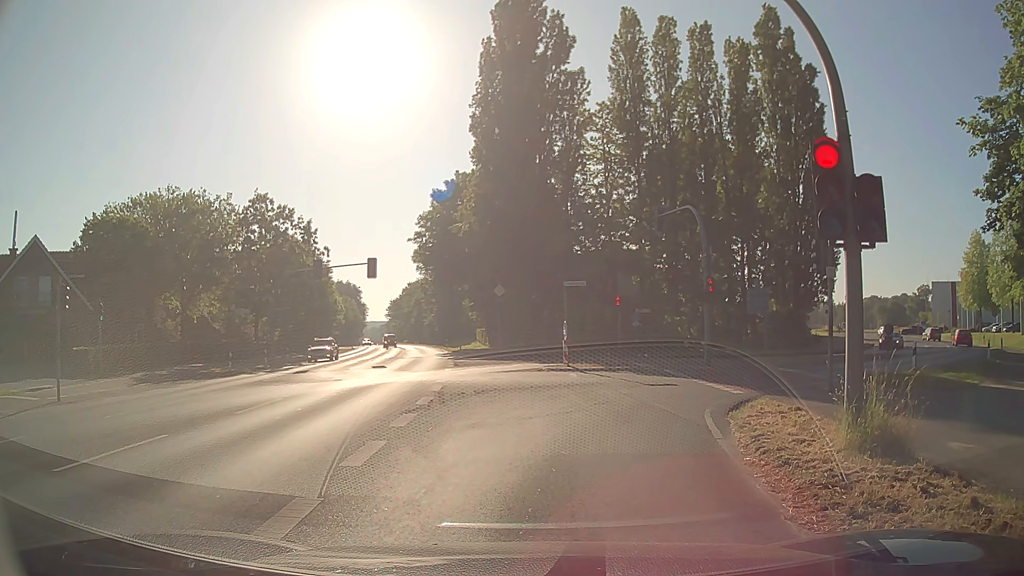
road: secondary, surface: asphalt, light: Day
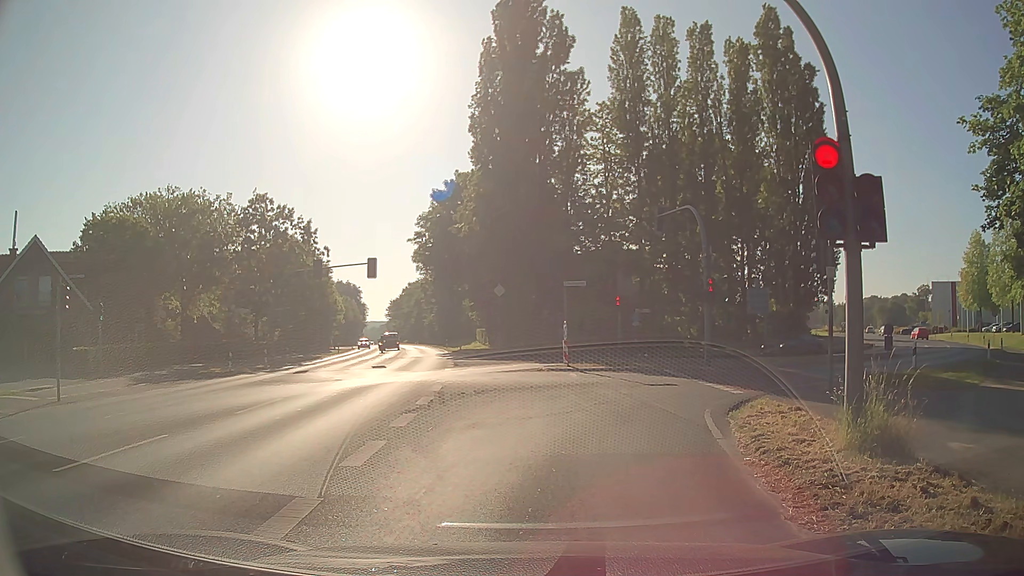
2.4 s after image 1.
(0.0, 0.0) m; 0°
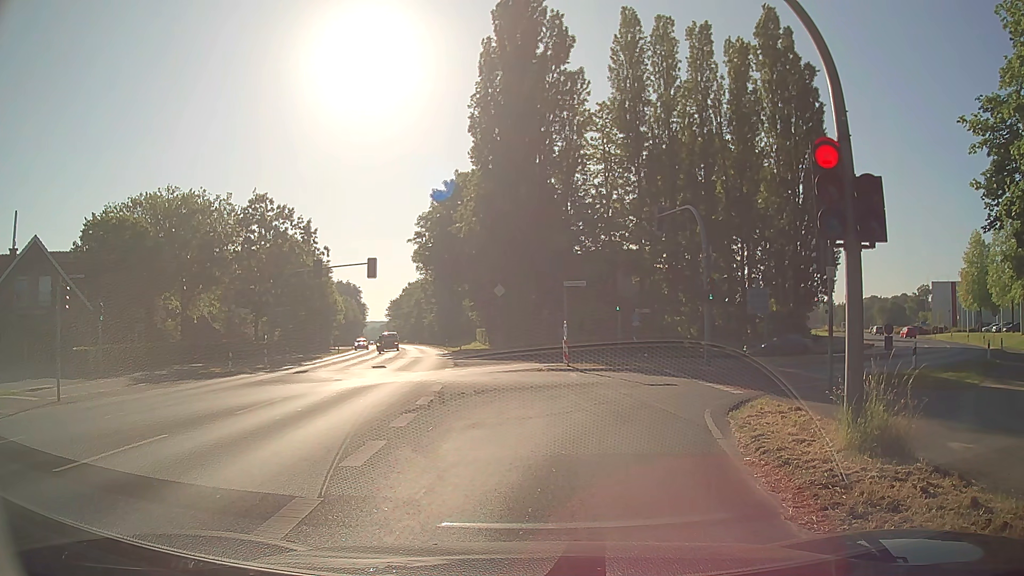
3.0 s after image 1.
(0.0, 0.0) m; 0°
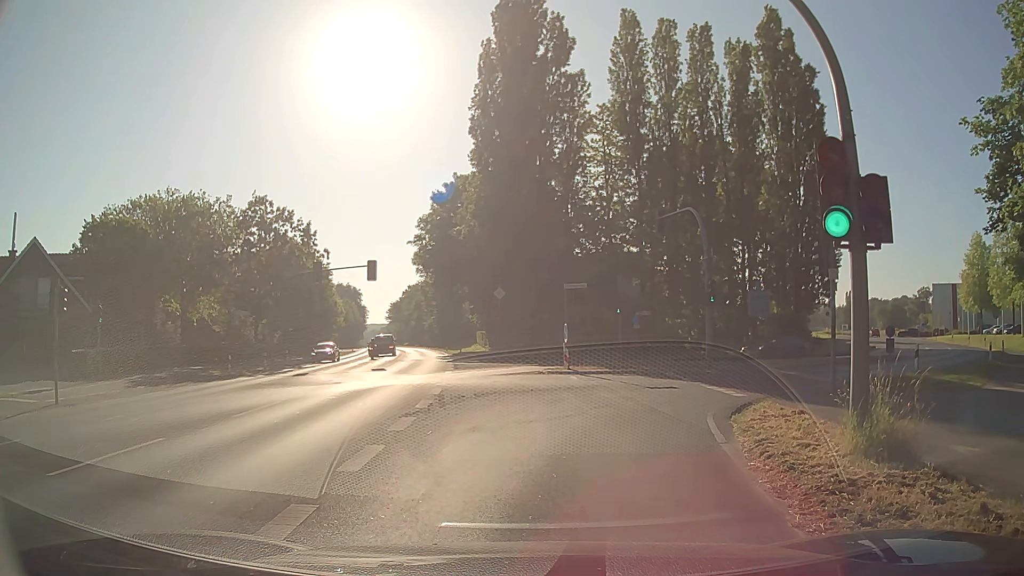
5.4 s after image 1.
(0.0, +0.1) m; 0°
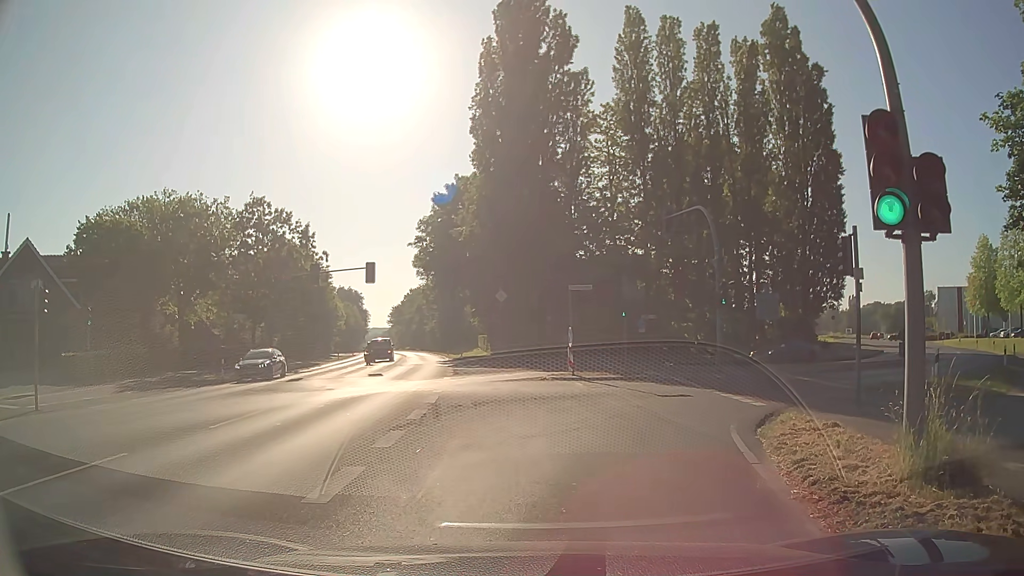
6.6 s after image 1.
(0.0, +1.2) m; -1°
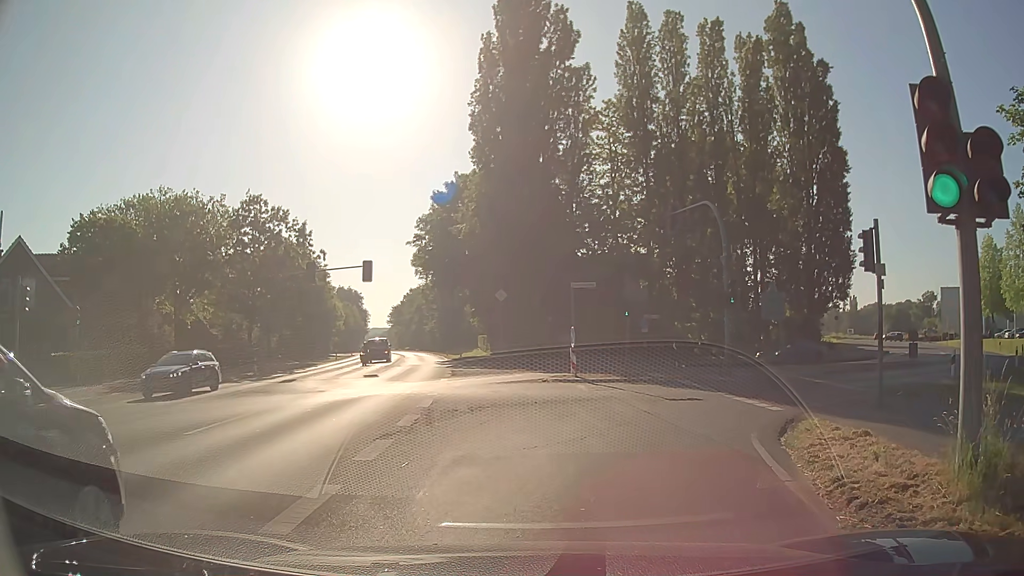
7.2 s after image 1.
(0.0, +1.0) m; -1°
